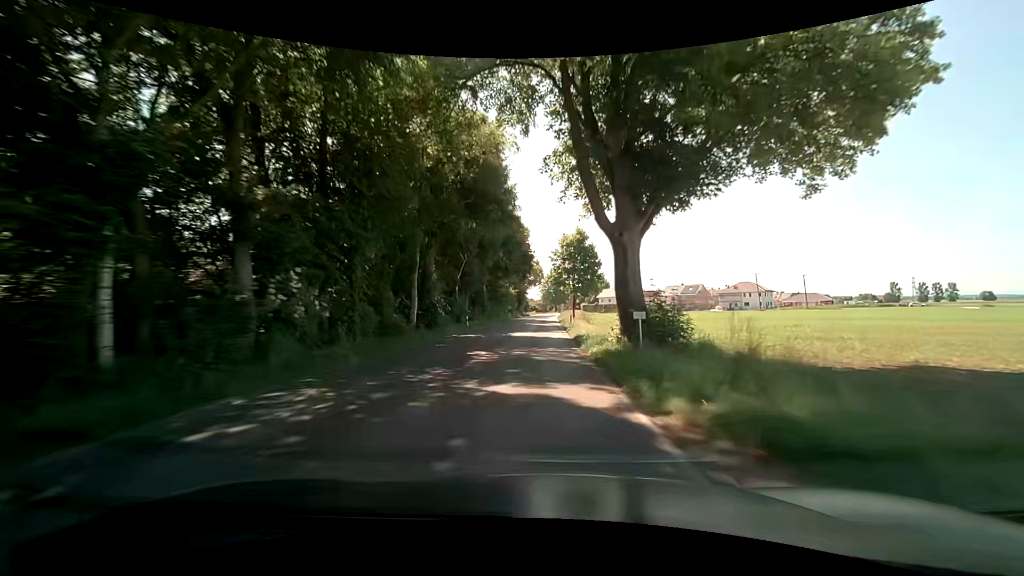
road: tertiary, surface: asphalt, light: Day
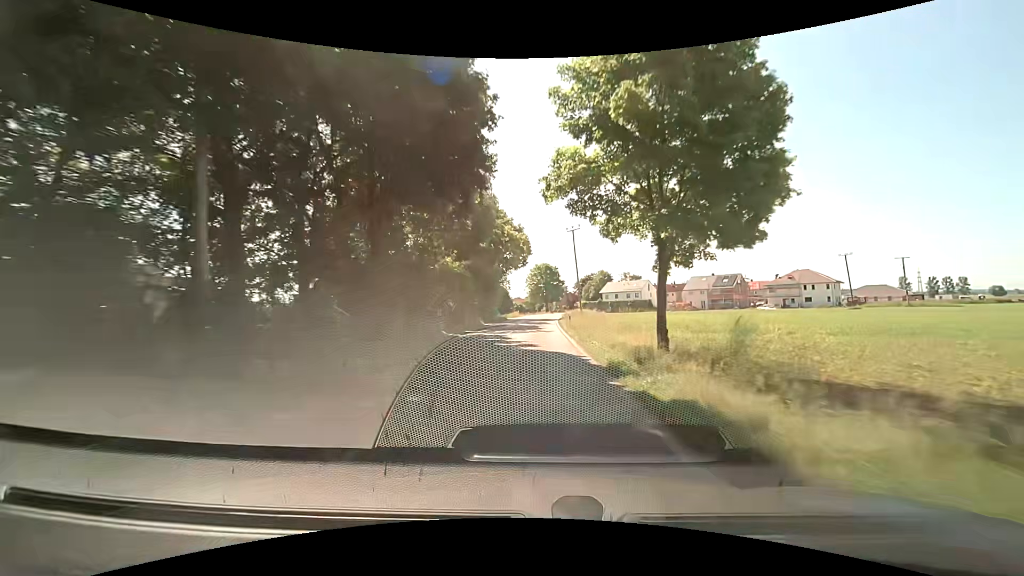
(+0.6, +45.6) m; +1°
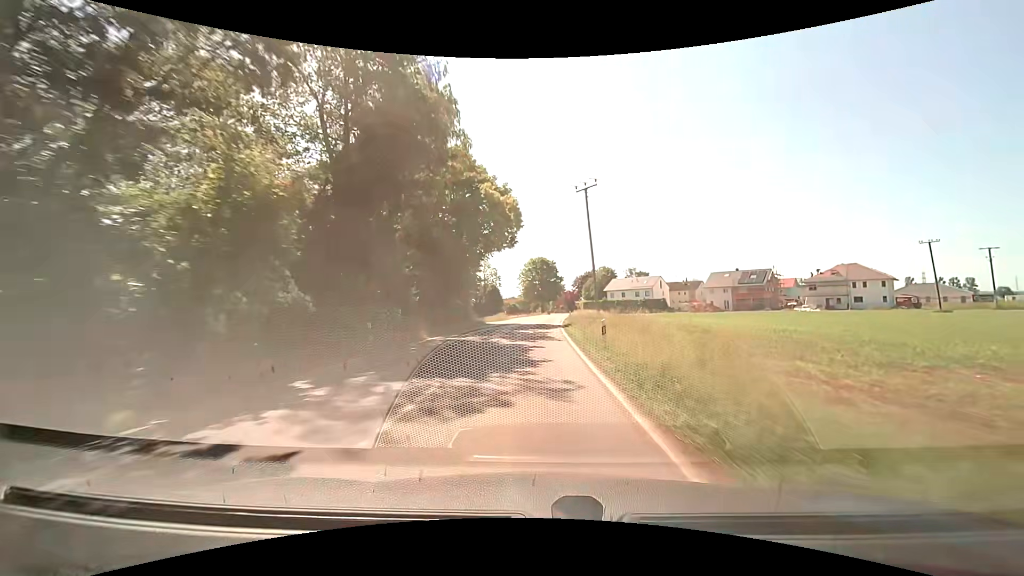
(+0.2, +21.1) m; +1°
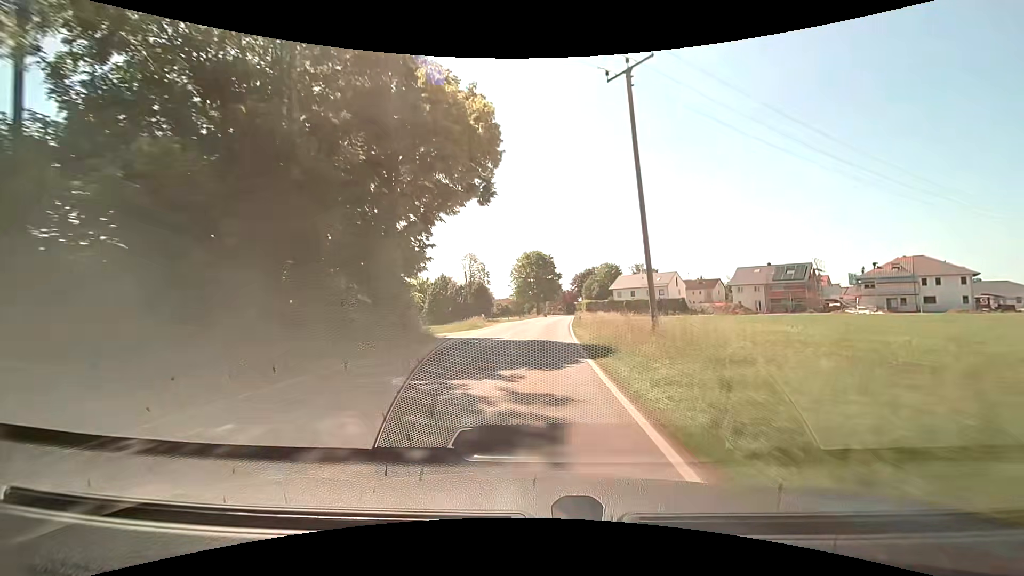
(+0.1, +19.8) m; +1°
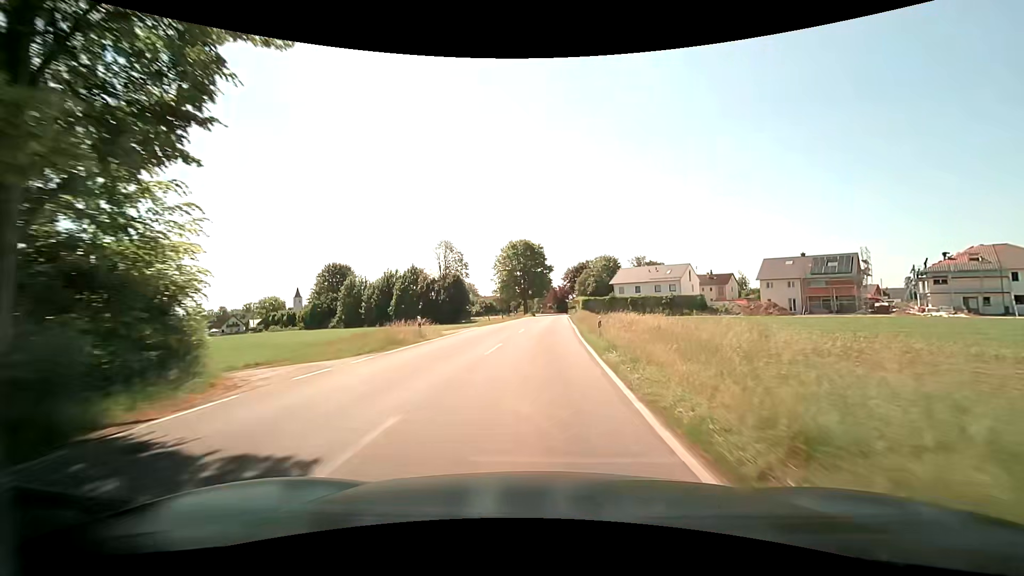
(+0.2, +18.5) m; +2°
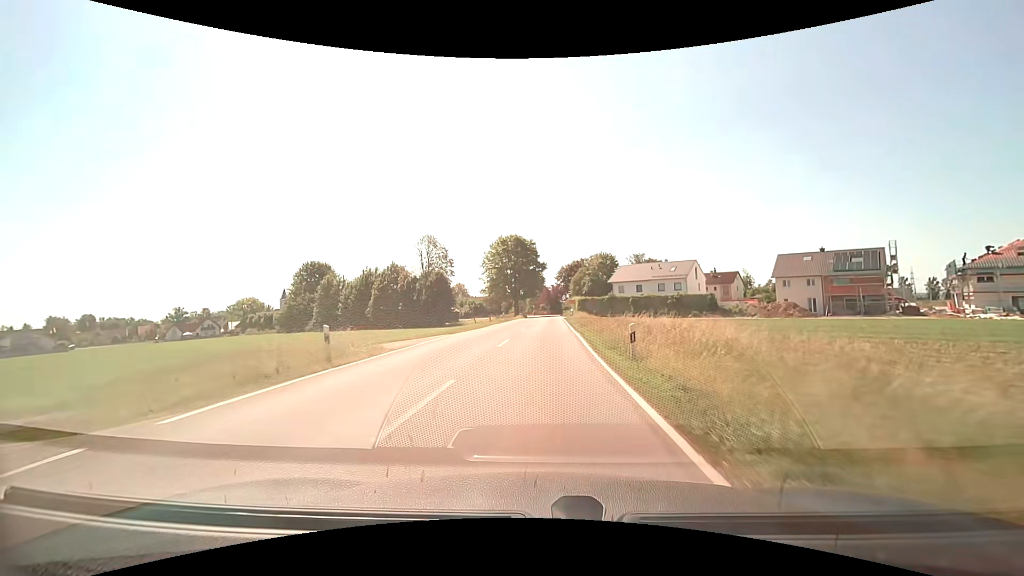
(0.0, +8.8) m; 0°
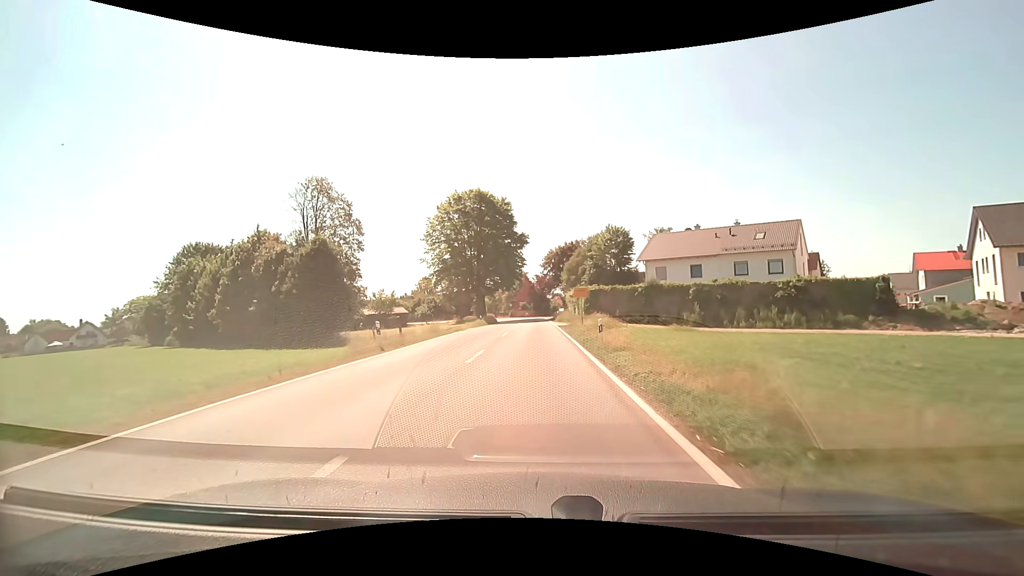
(+1.1, +40.3) m; +2°
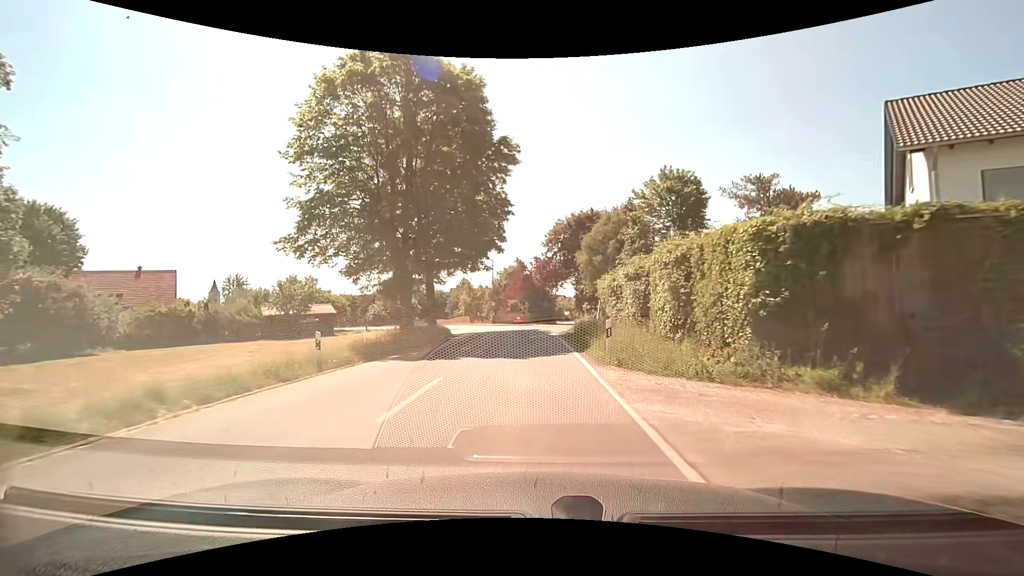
(+0.1, +36.8) m; 0°
(0, +10) (0, +20) (0, +30) (-1, +40) (-4, +50) (-8, +59) (-13, +67) (-19, +75) (-26, +83) (-33, +89) m
